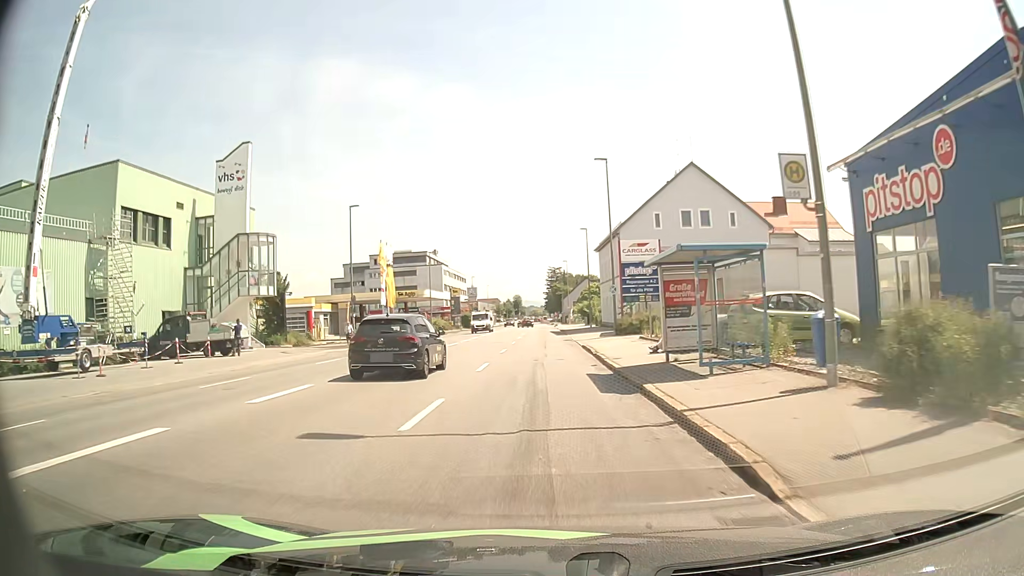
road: tertiary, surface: asphalt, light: Day
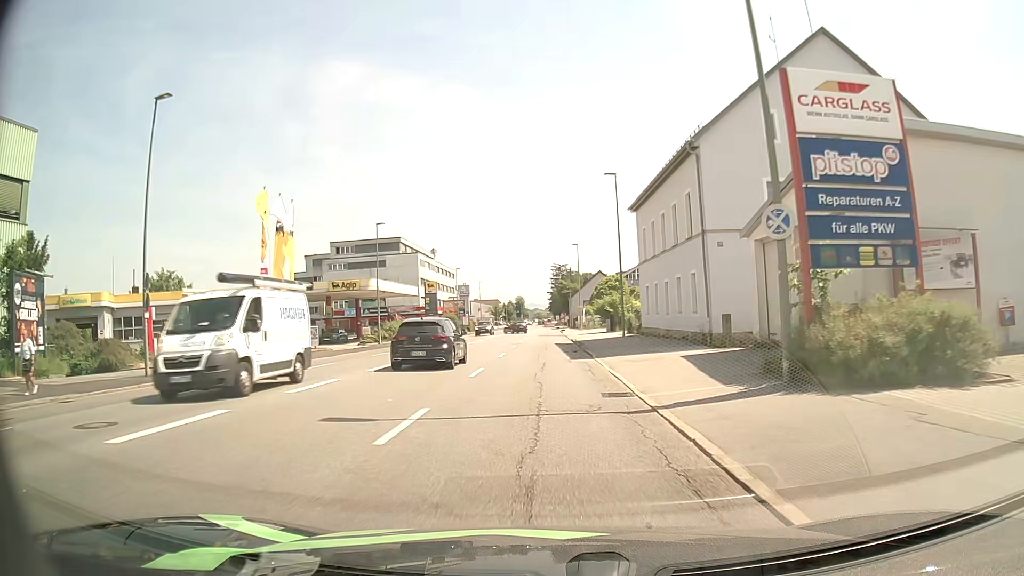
(-0.1, +27.9) m; 0°
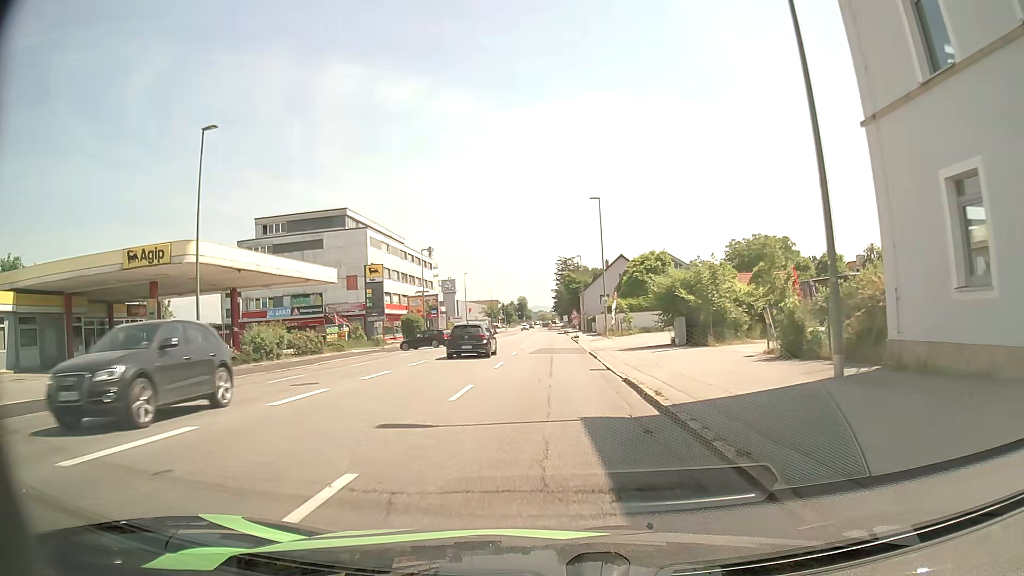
(-0.1, +31.2) m; 0°
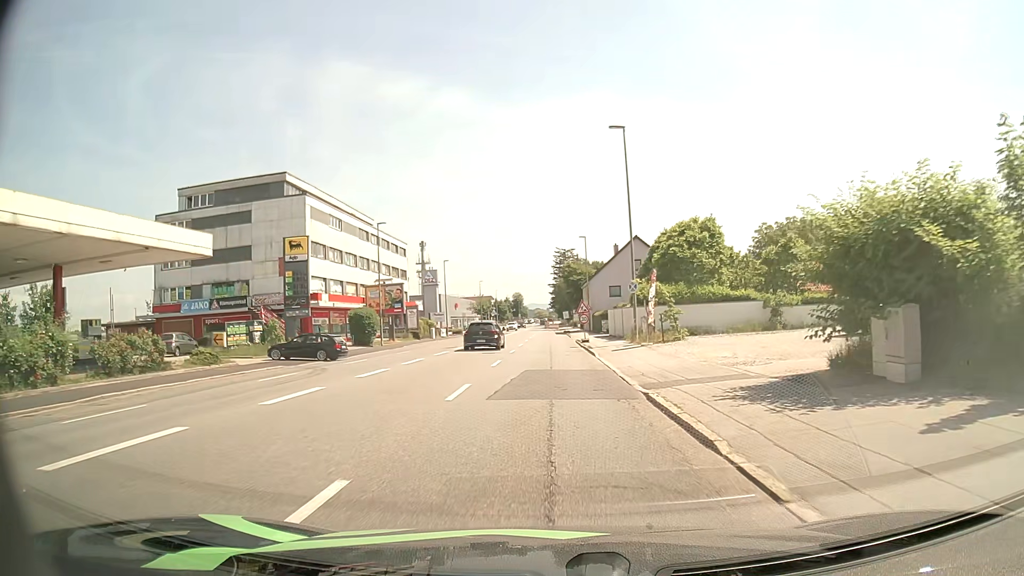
(0.0, +18.5) m; 0°
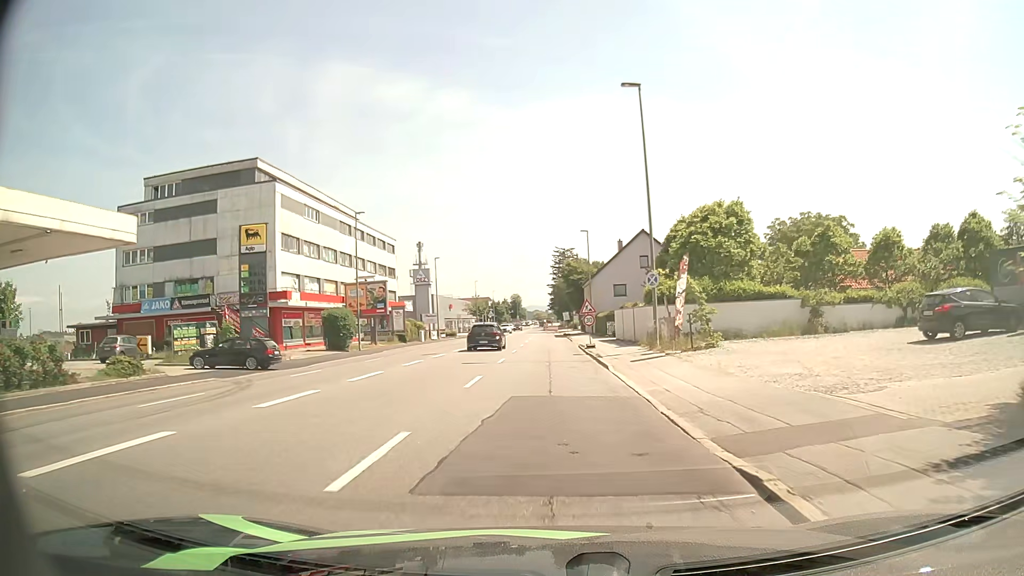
(0.0, +6.3) m; 0°
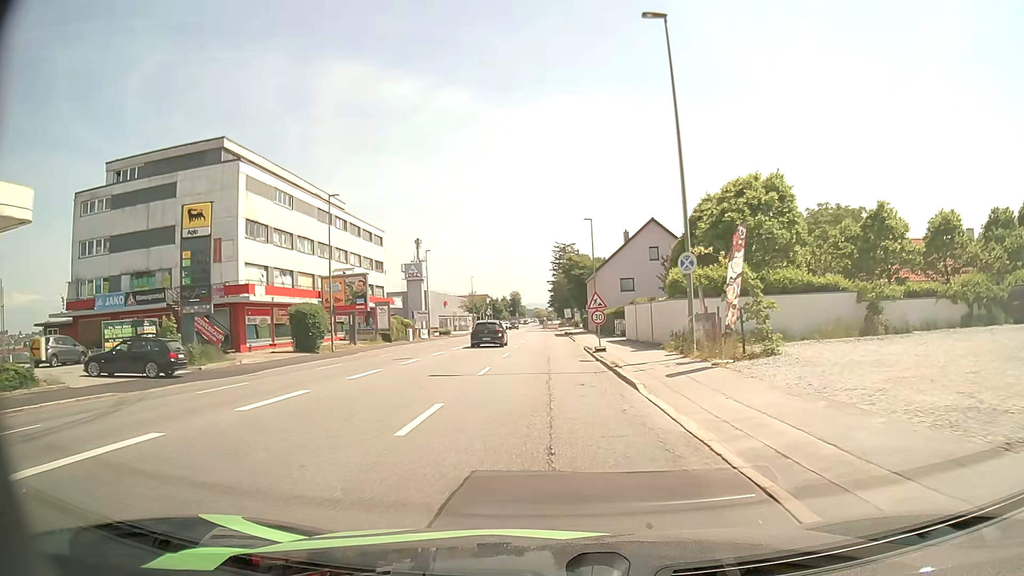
(0.0, +6.4) m; 0°
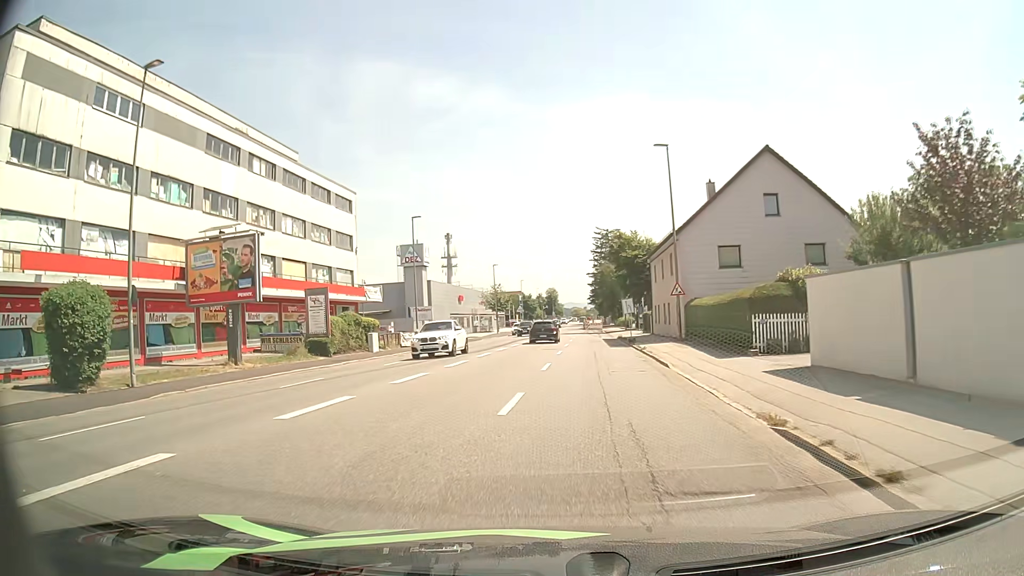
(-0.6, +25.4) m; -3°
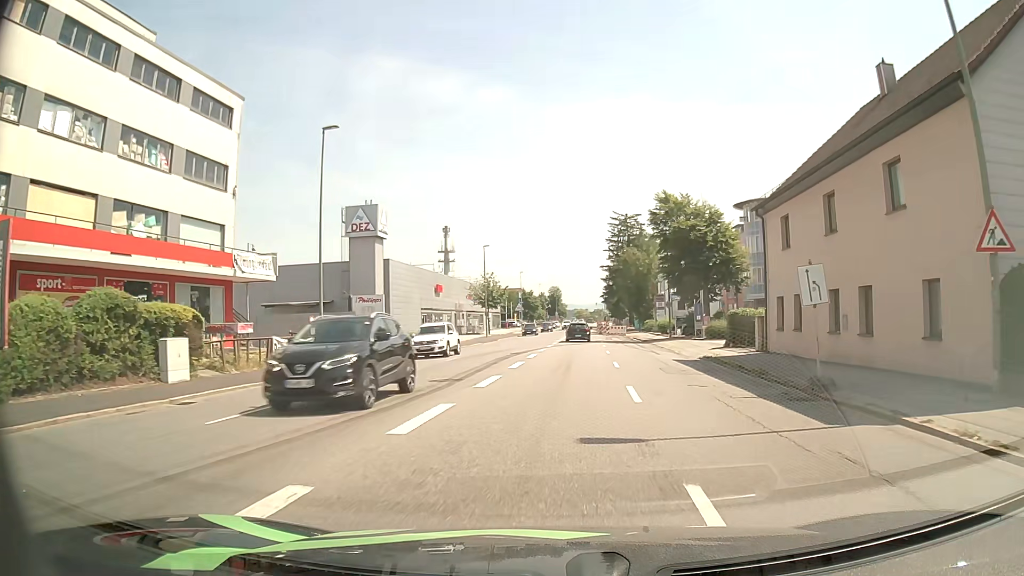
(-0.9, +25.0) m; -1°
(0, +10) (+1, +20) (+2, +30) (+2, +40) (+3, +50) (+3, +60) (+4, +70) (+4, +80) (+5, +90) (+6, +100) m
